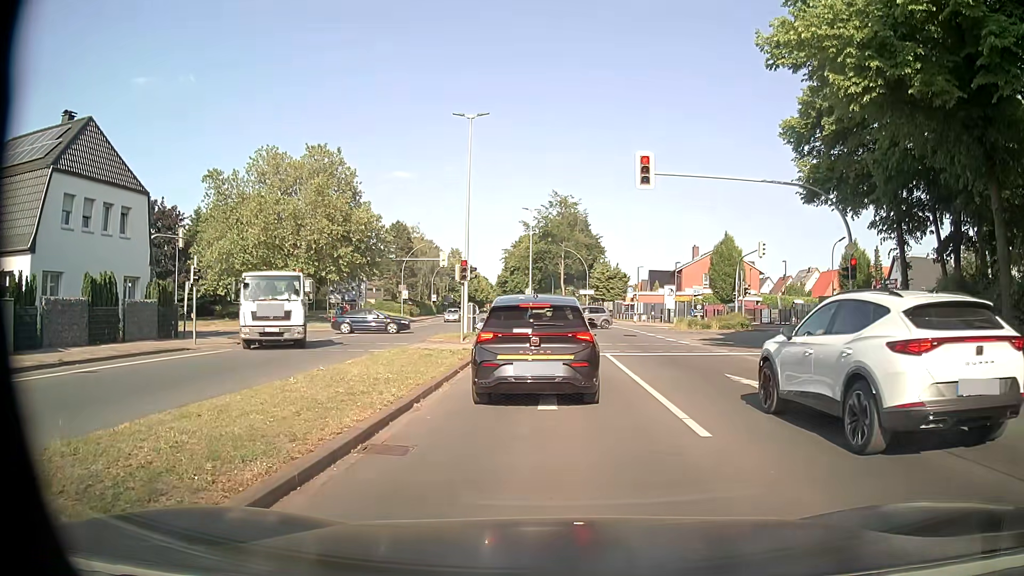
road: primary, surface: asphalt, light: Day
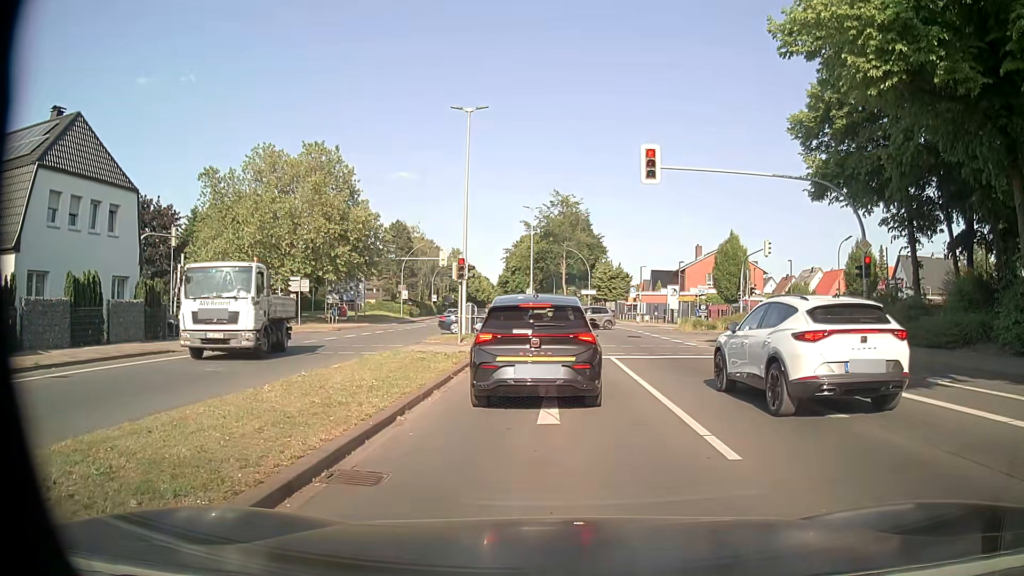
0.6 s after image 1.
(0.0, +1.1) m; -1°
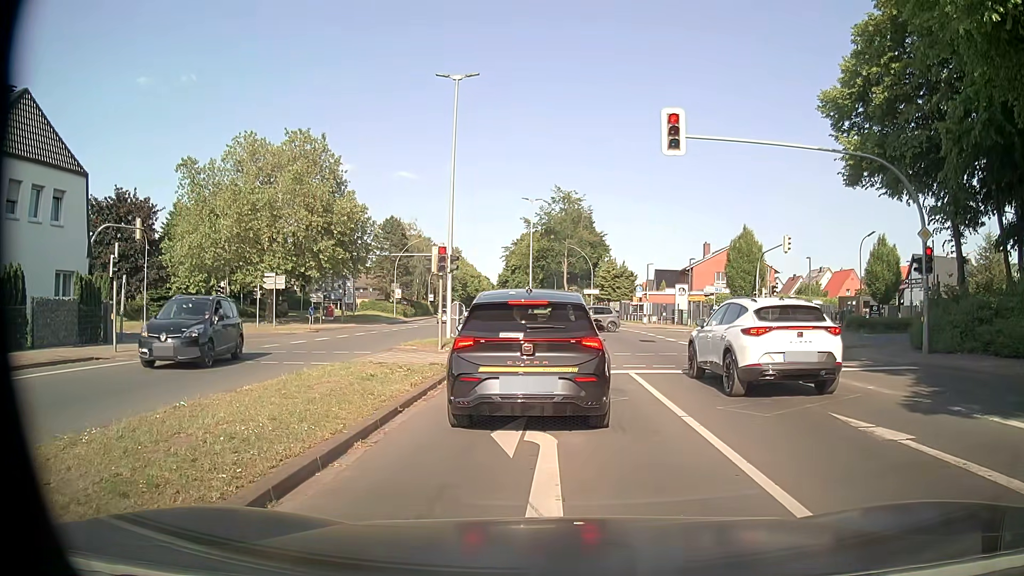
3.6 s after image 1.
(+0.1, +4.4) m; +2°
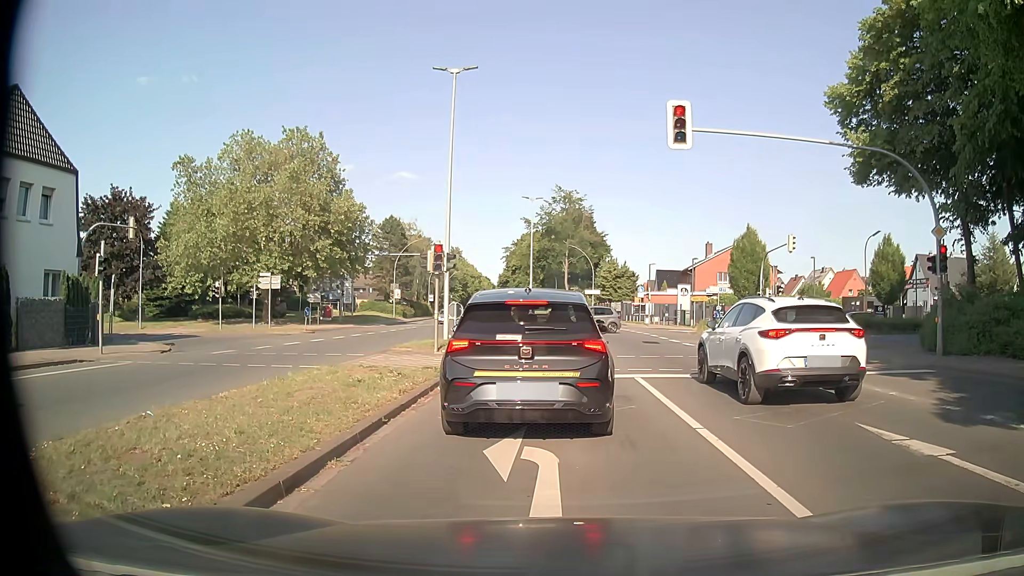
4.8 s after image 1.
(0.0, +0.8) m; 0°
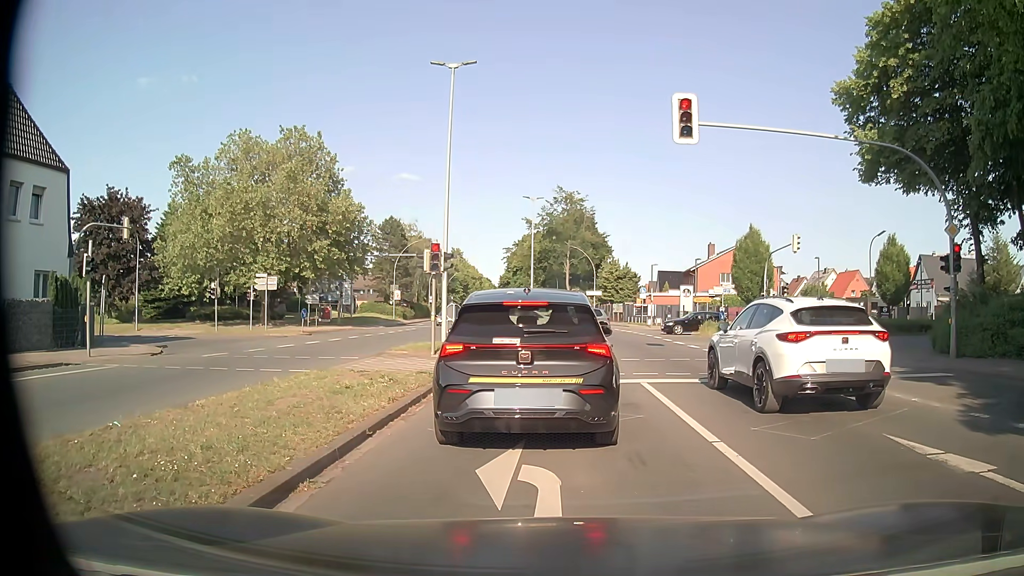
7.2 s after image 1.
(0.0, +0.7) m; 0°
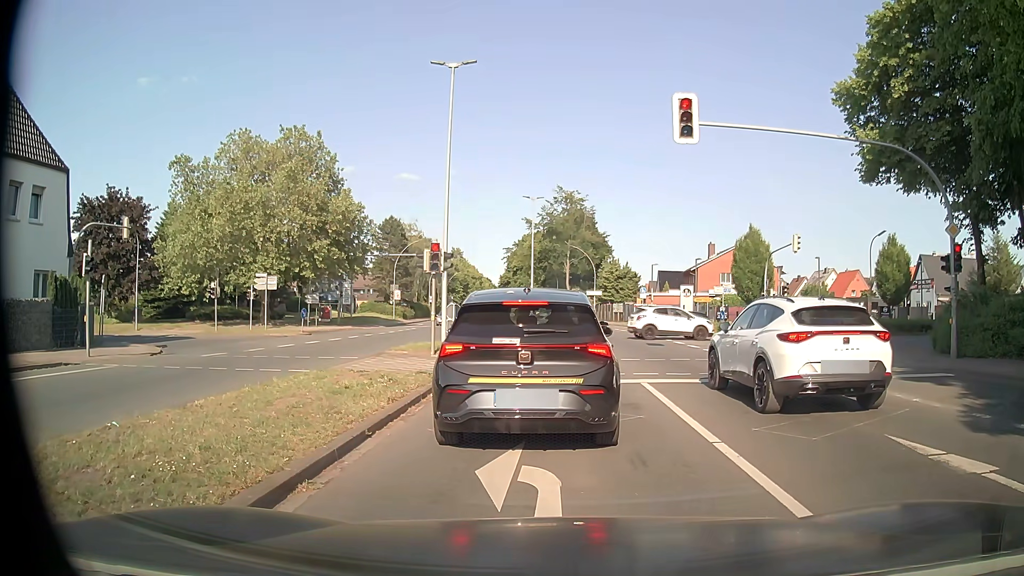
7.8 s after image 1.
(0.0, +0.1) m; 0°
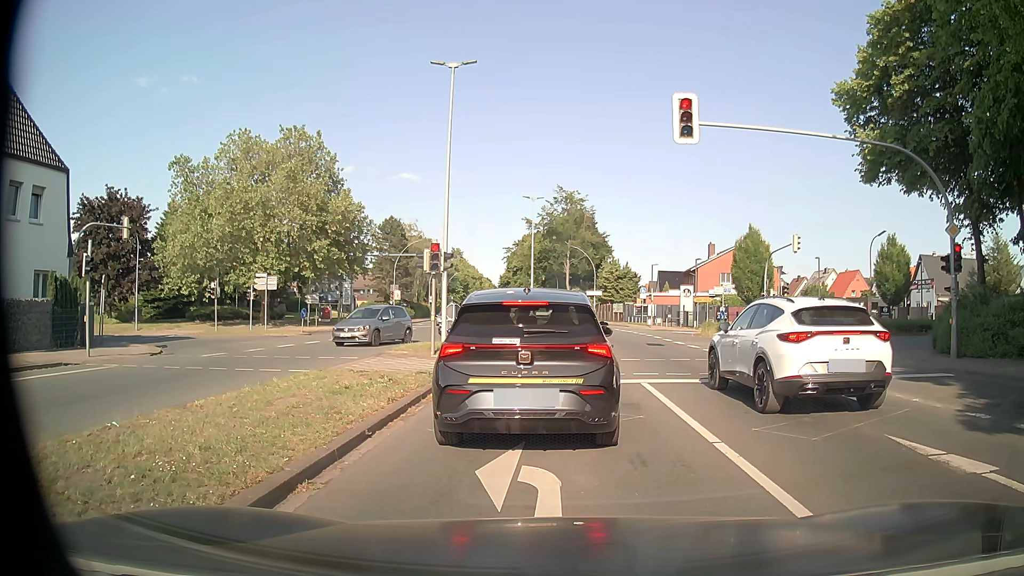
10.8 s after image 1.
(0.0, +0.1) m; 0°
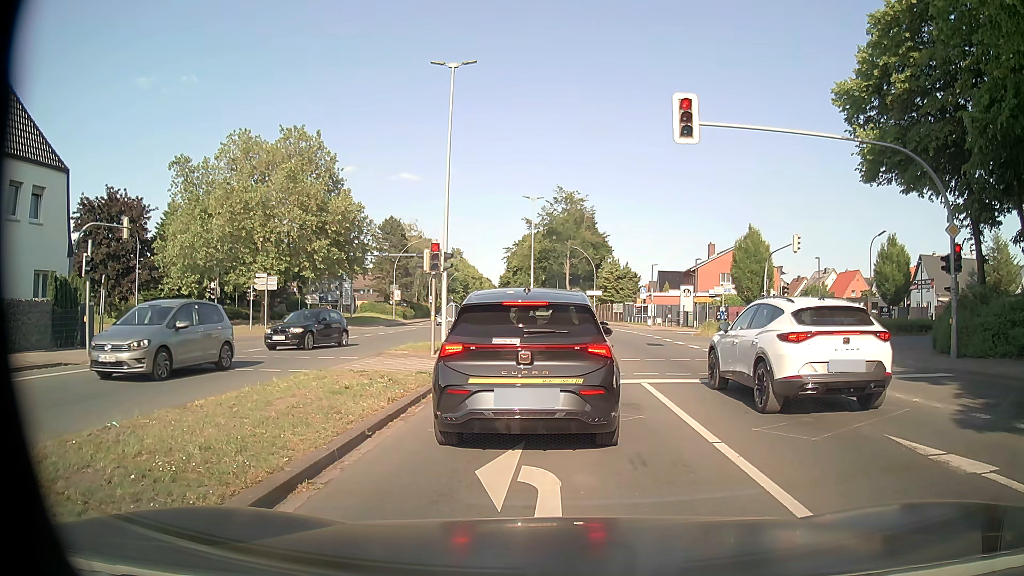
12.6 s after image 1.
(0.0, 0.0) m; 0°
(0, +10) (0, +20) (-1, +30) (-7, +38) (-16, +42) (-26, +41) (-36, +39) (-45, +36) (-55, +34) (-65, +31) m
